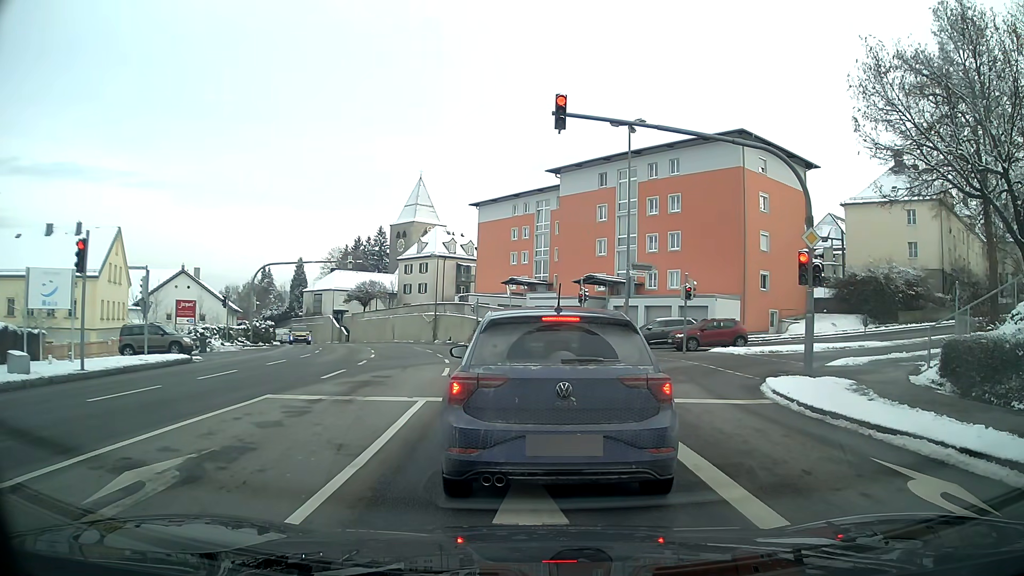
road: tertiary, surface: asphalt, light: Day
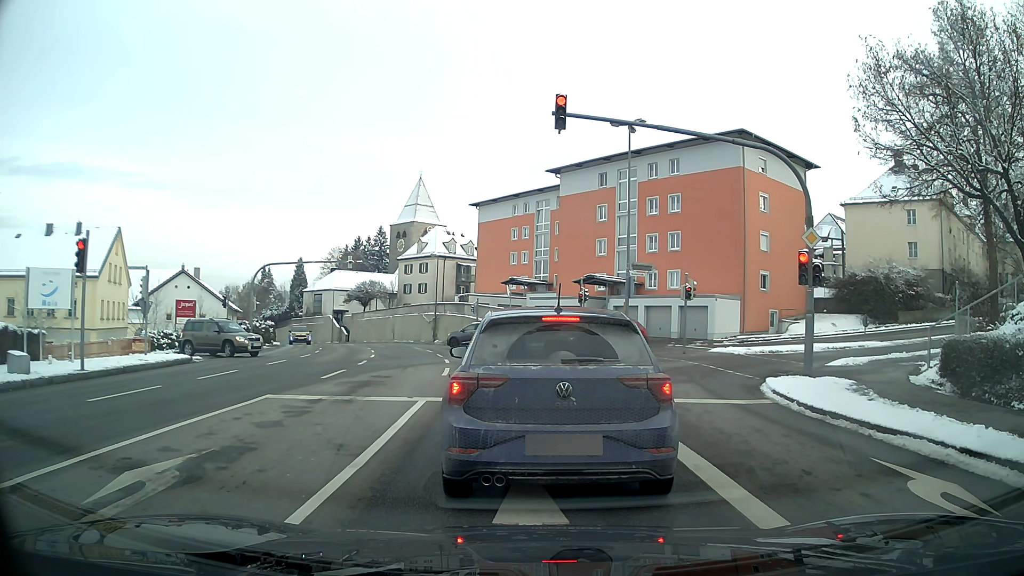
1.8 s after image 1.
(0.0, 0.0) m; 0°
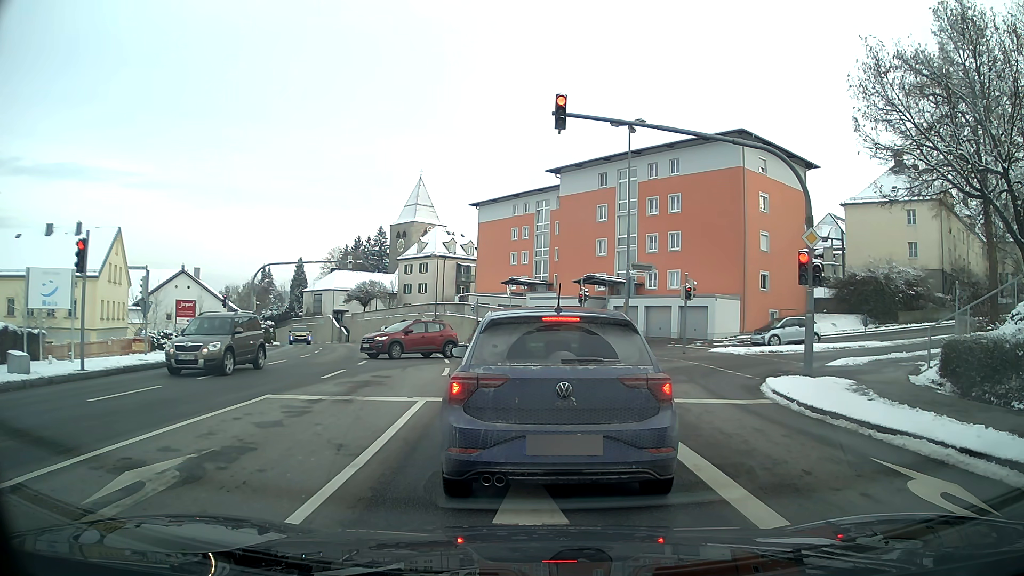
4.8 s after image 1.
(0.0, 0.0) m; 0°
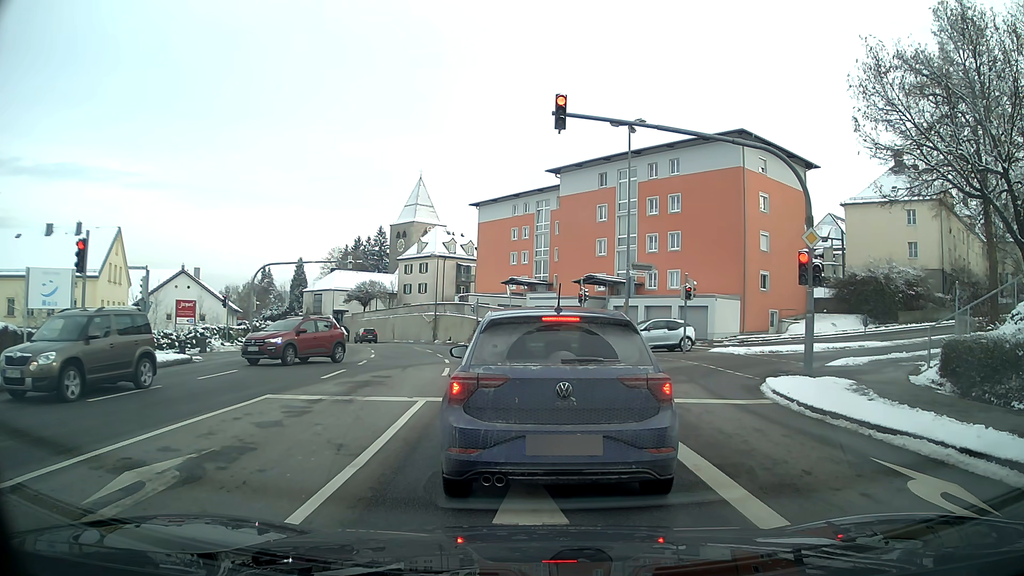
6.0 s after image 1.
(0.0, 0.0) m; 0°
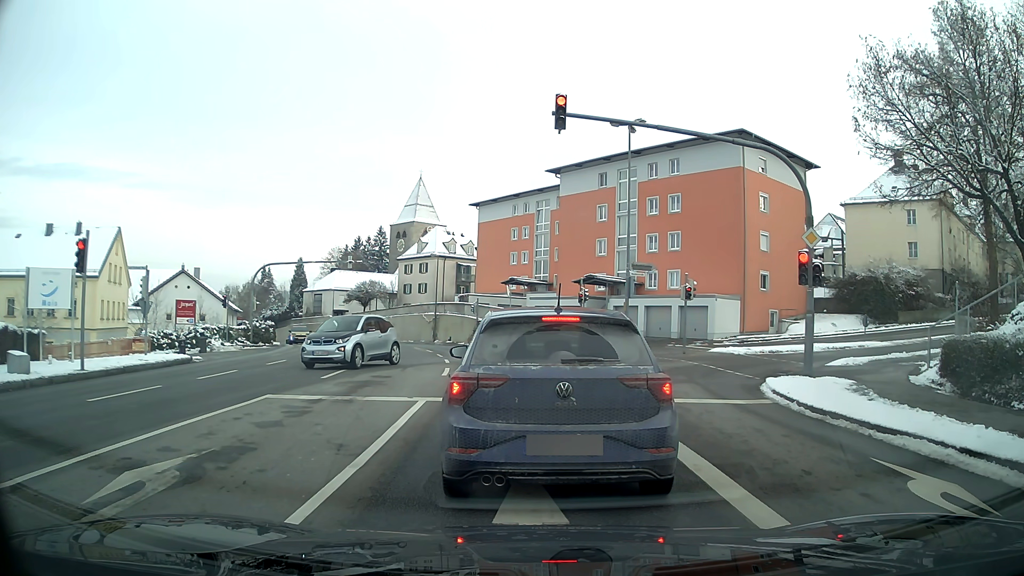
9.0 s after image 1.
(0.0, 0.0) m; 0°
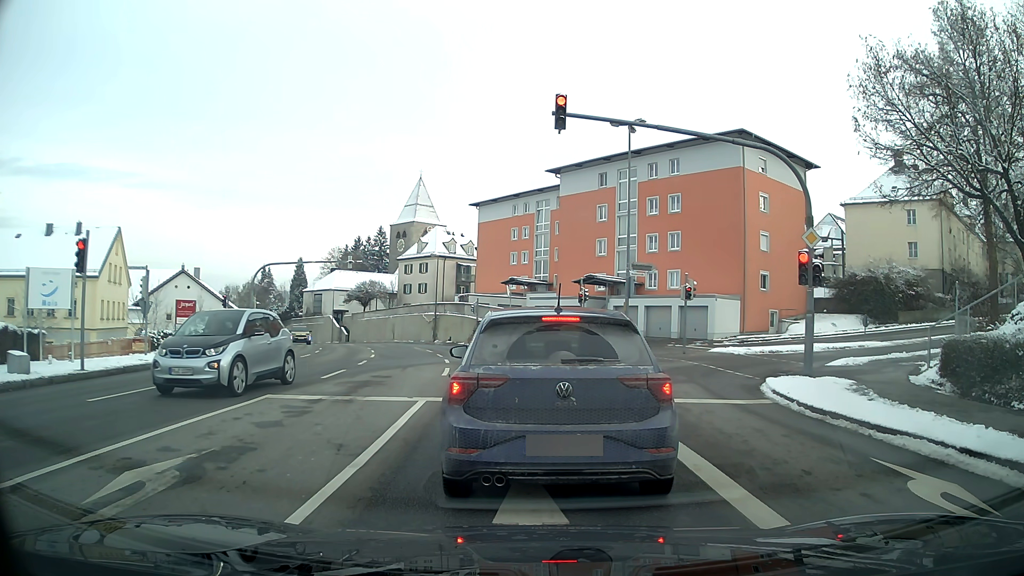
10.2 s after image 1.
(0.0, 0.0) m; 0°
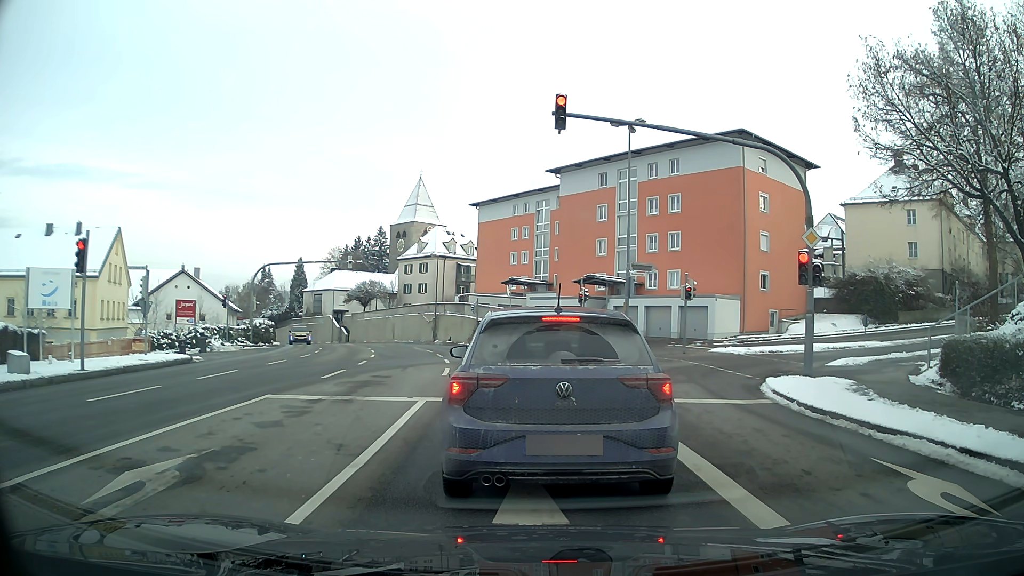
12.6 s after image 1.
(0.0, 0.0) m; 0°
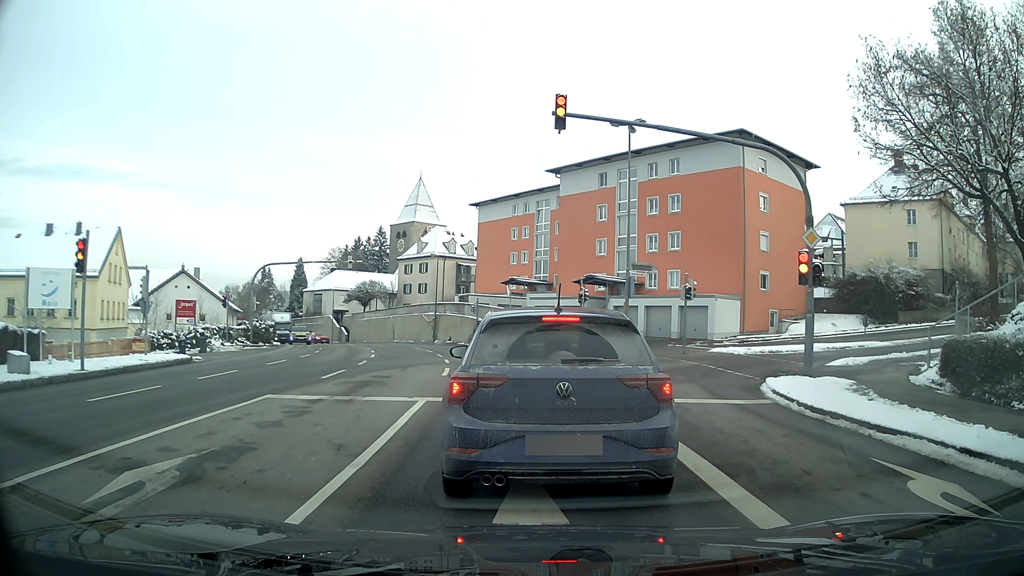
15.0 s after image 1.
(0.0, 0.0) m; 0°
(0, +10) (-1, +20) (-2, +30) (-4, +40) (-7, +49) (-11, +58) (-15, +68) (-20, +76) (-25, +85) (-31, +93) m
